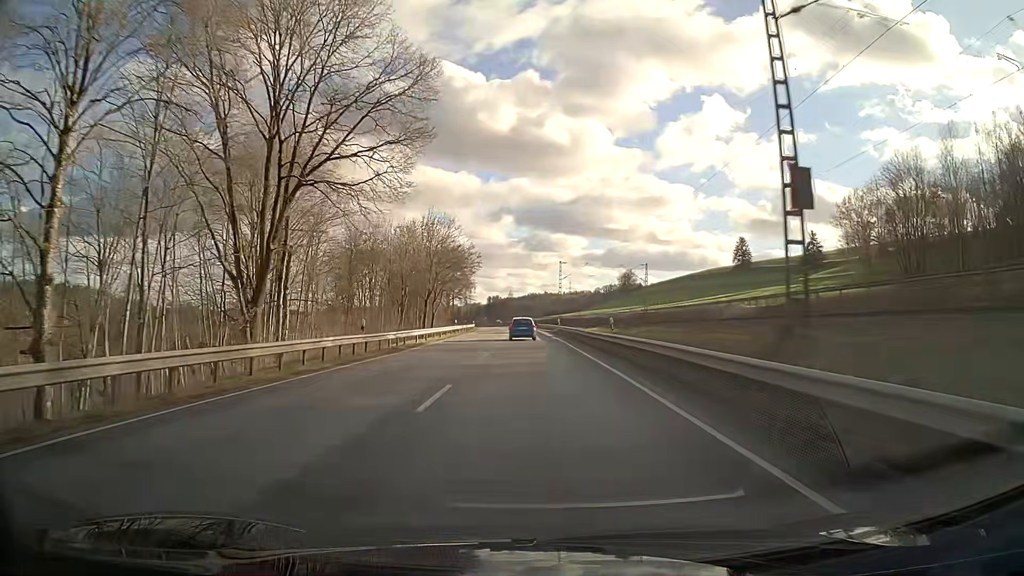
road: primary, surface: asphalt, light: Day
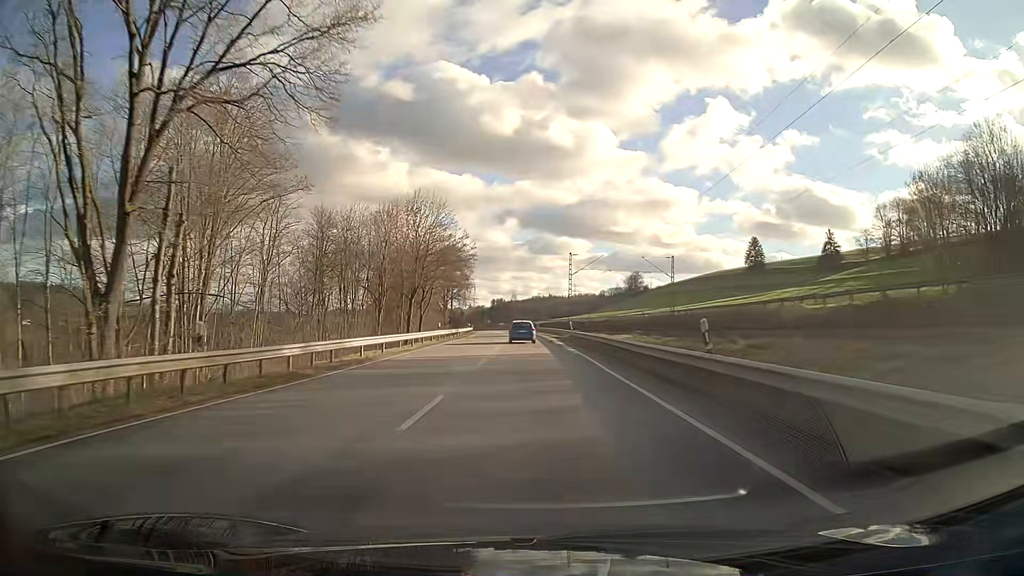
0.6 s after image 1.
(0.0, +13.7) m; 0°
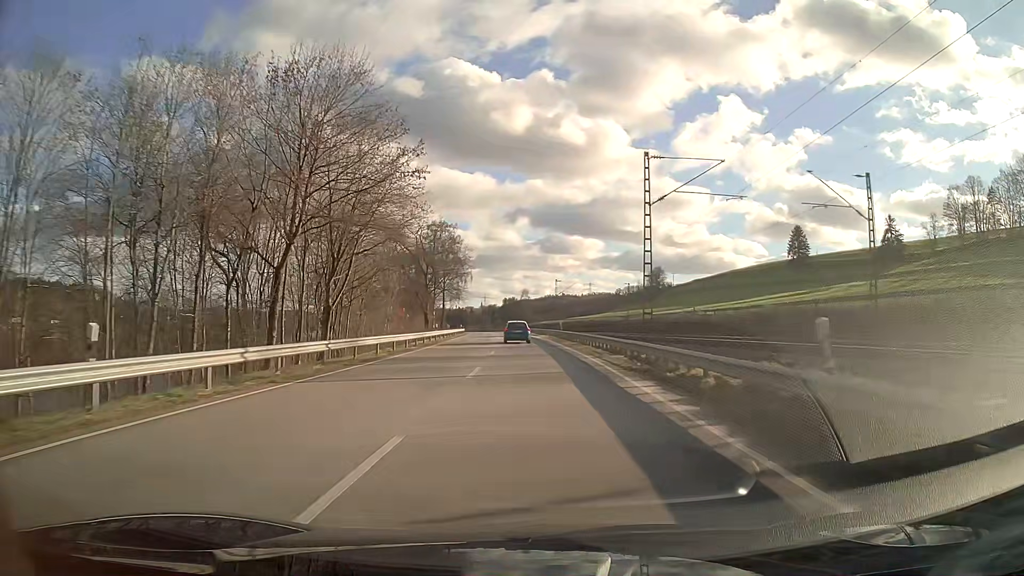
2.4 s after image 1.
(-0.4, +41.5) m; -1°
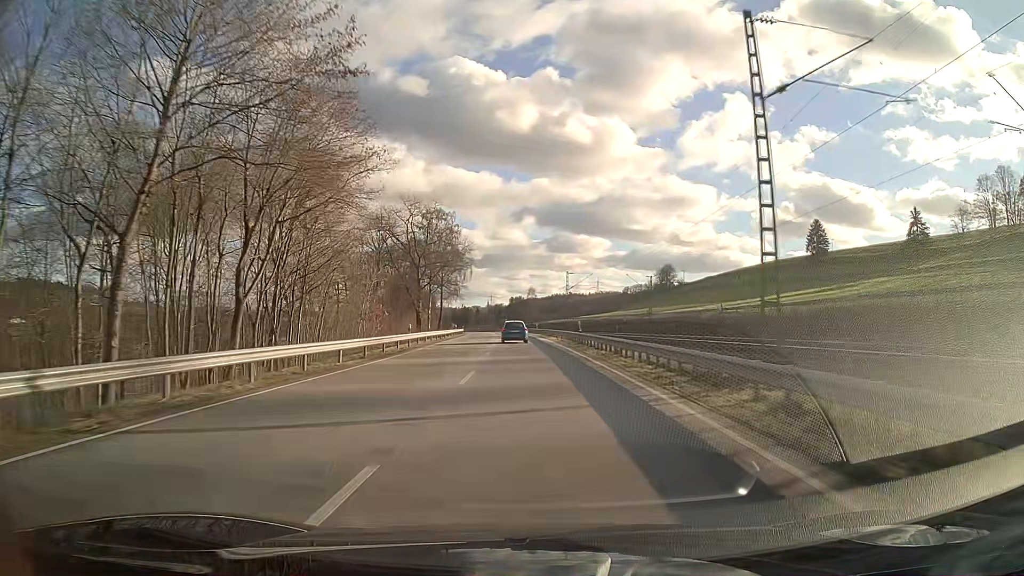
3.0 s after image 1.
(-0.1, +14.0) m; -1°
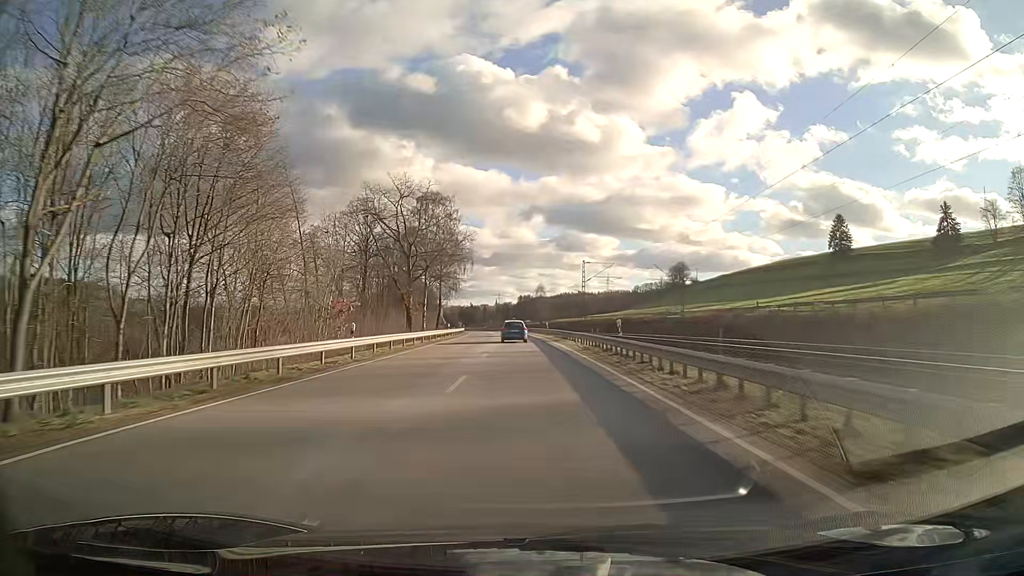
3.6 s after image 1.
(-0.1, +14.0) m; -1°
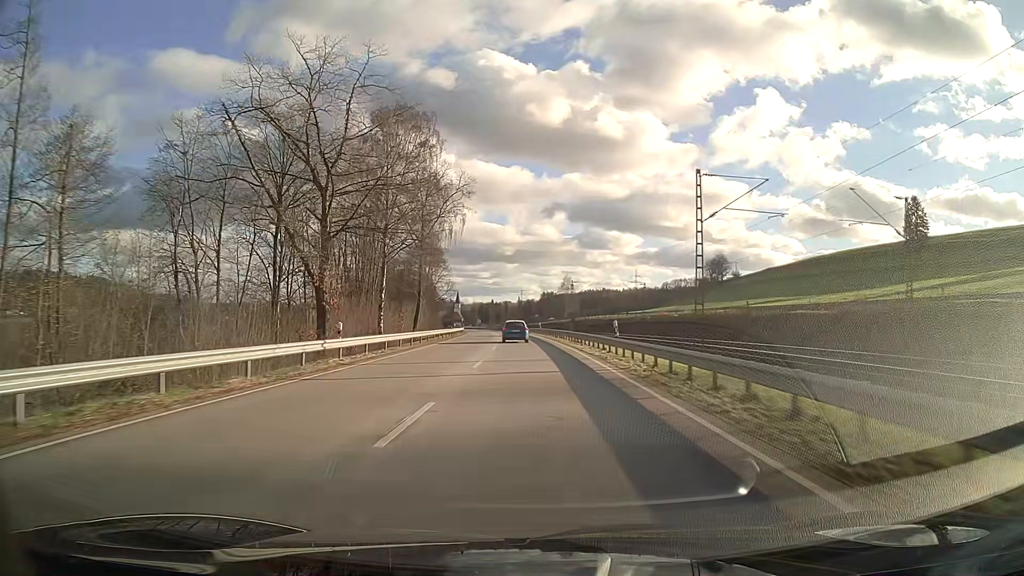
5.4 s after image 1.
(-0.7, +42.6) m; -2°
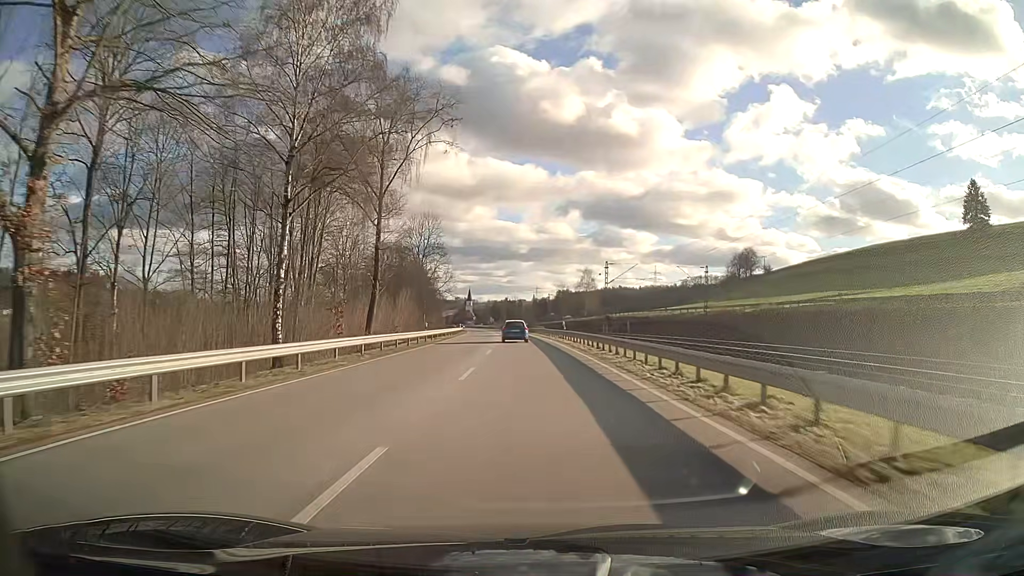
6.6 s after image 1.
(-0.3, +28.7) m; -1°
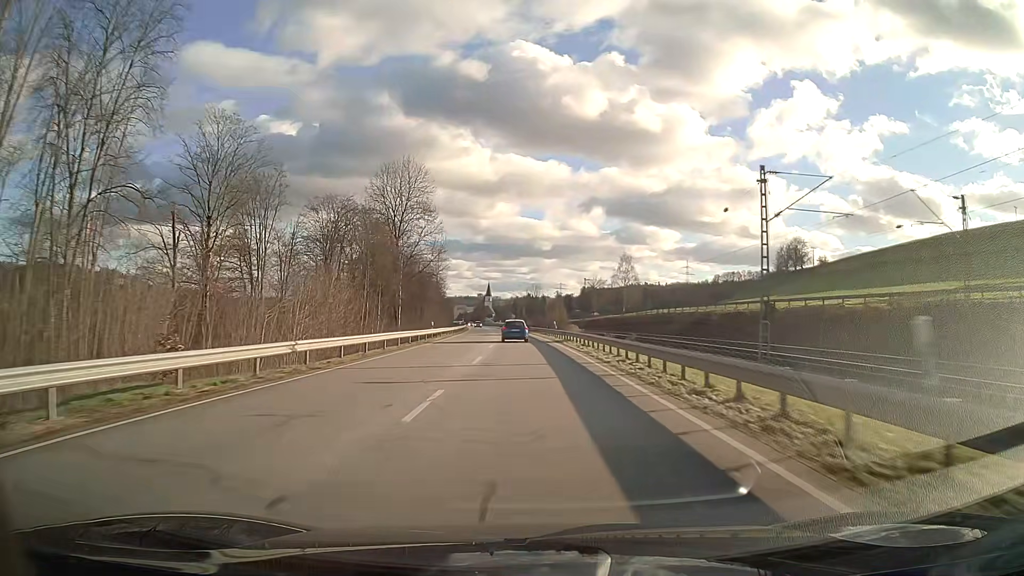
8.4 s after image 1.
(-0.8, +43.3) m; -2°
(0, +10) (0, +20) (0, +30) (-1, +40) (-1, +50) (-2, +60) (-2, +70) (-3, +80) (-3, +90) (-4, +100) m
